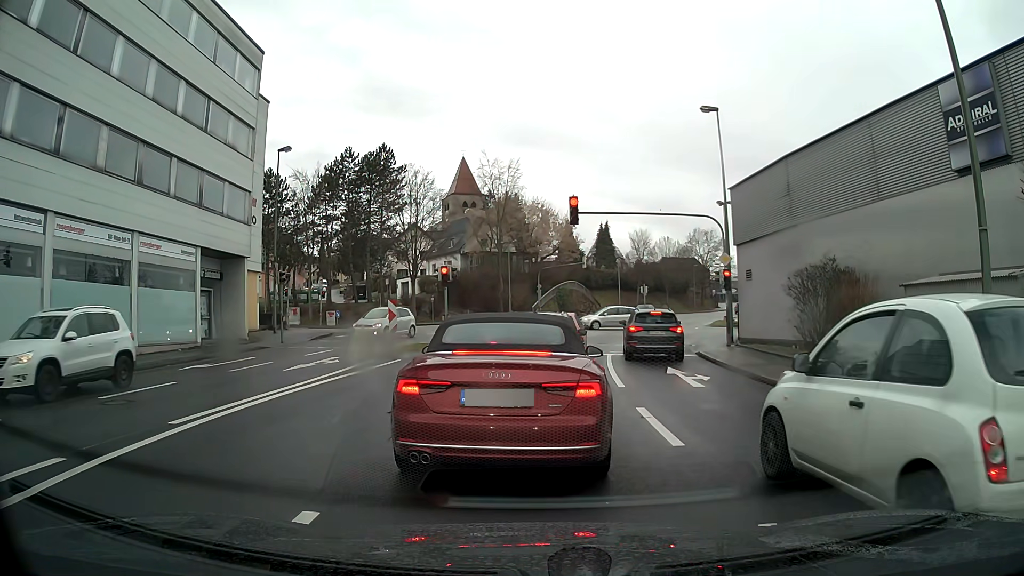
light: Day
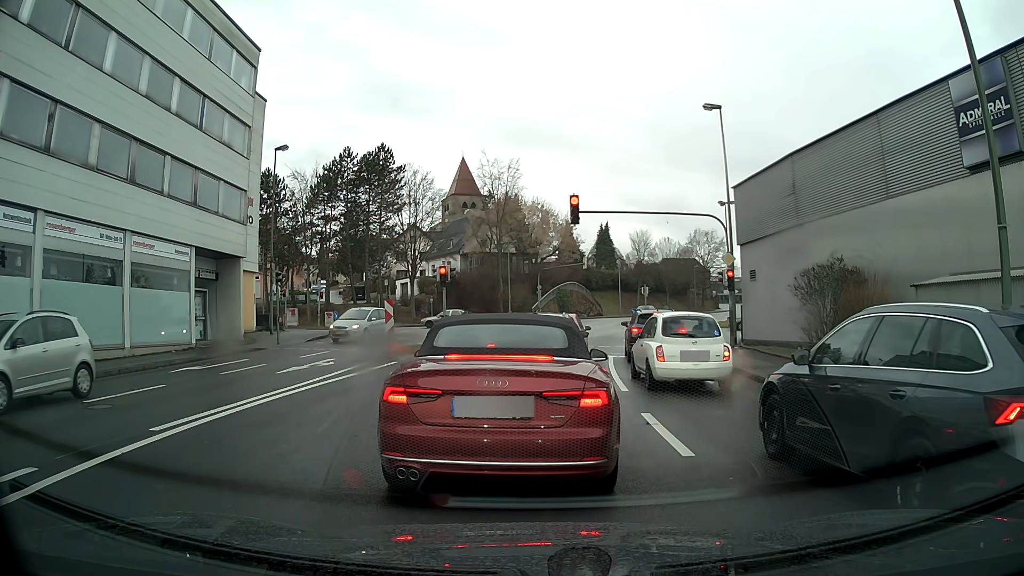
(0.0, +0.6) m; 0°
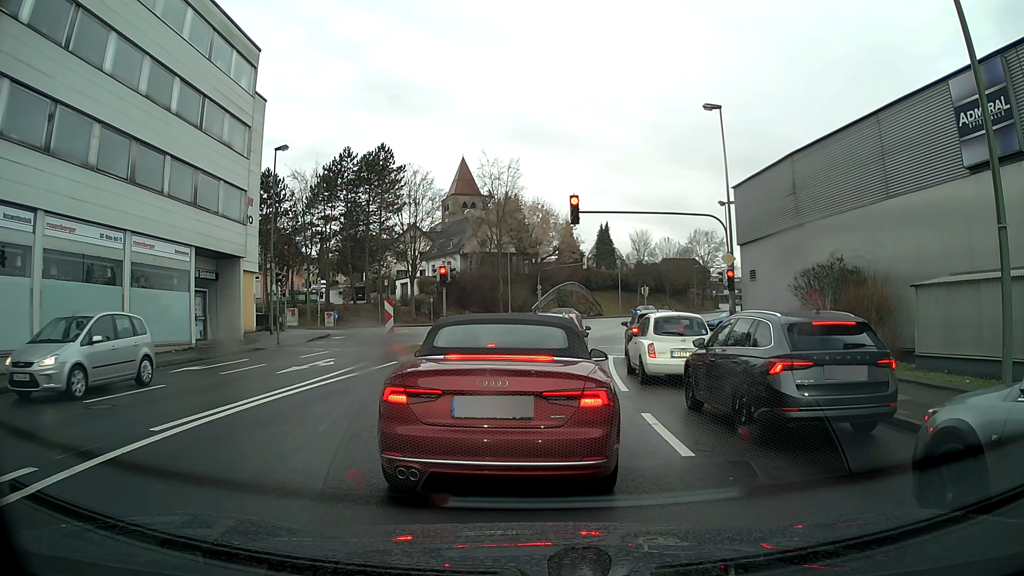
(0.0, 0.0) m; 0°
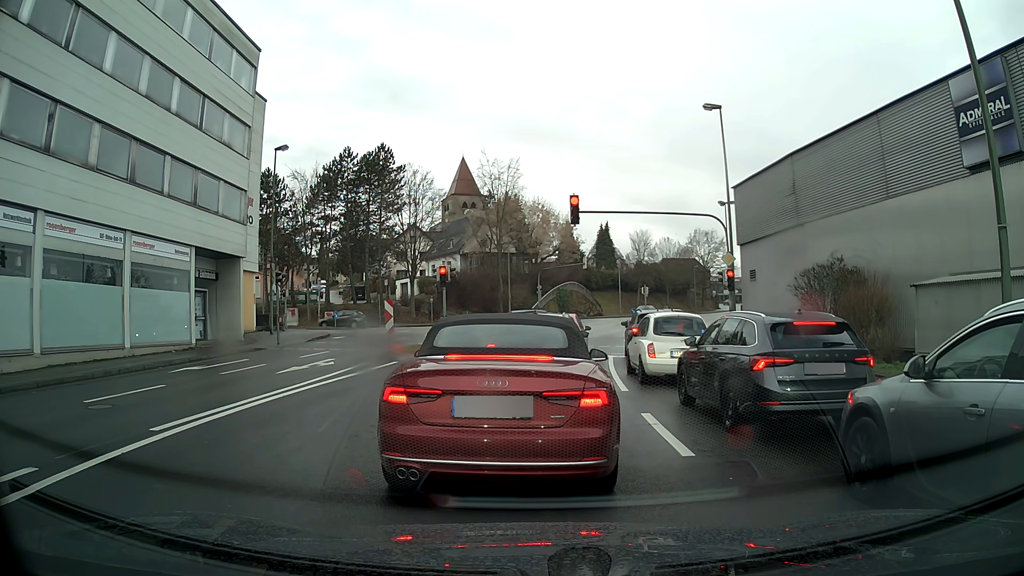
(0.0, 0.0) m; 0°
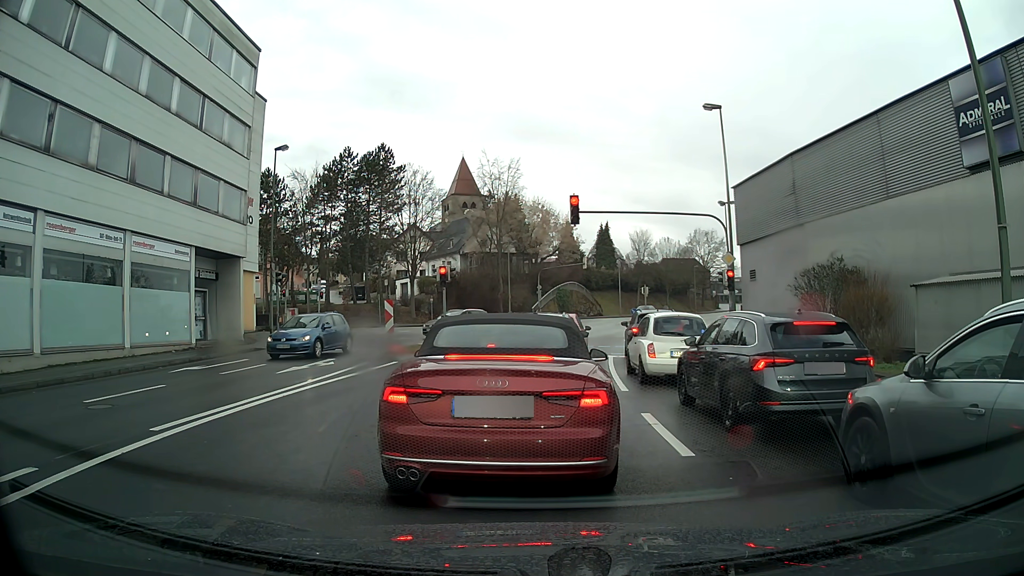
(0.0, 0.0) m; 0°
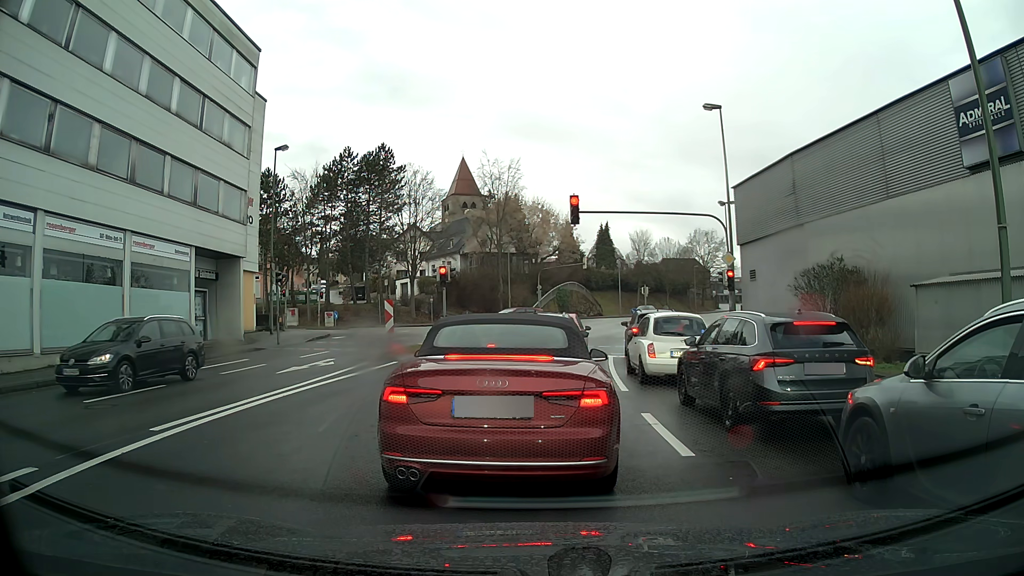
(0.0, 0.0) m; 0°
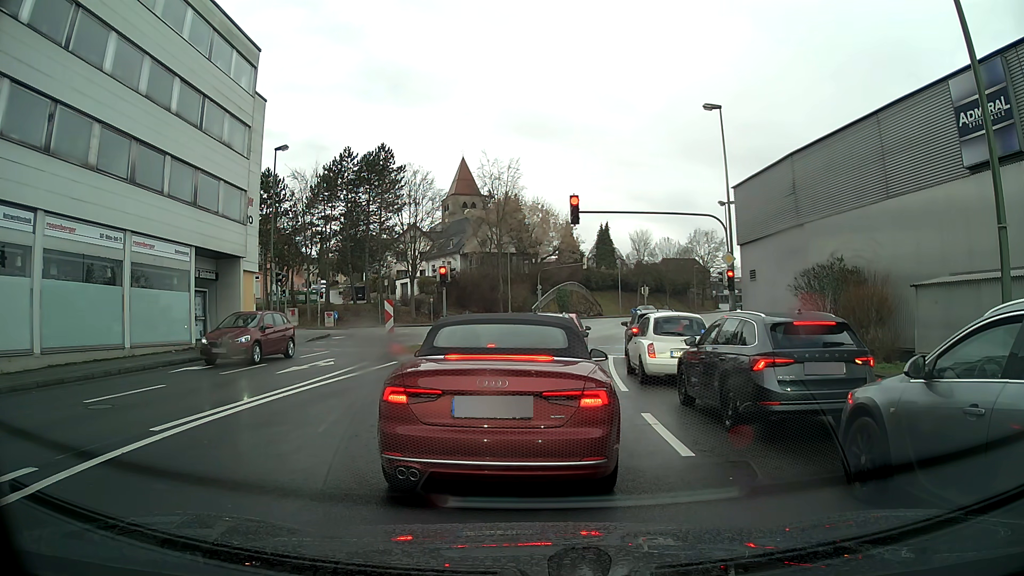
(0.0, 0.0) m; 0°
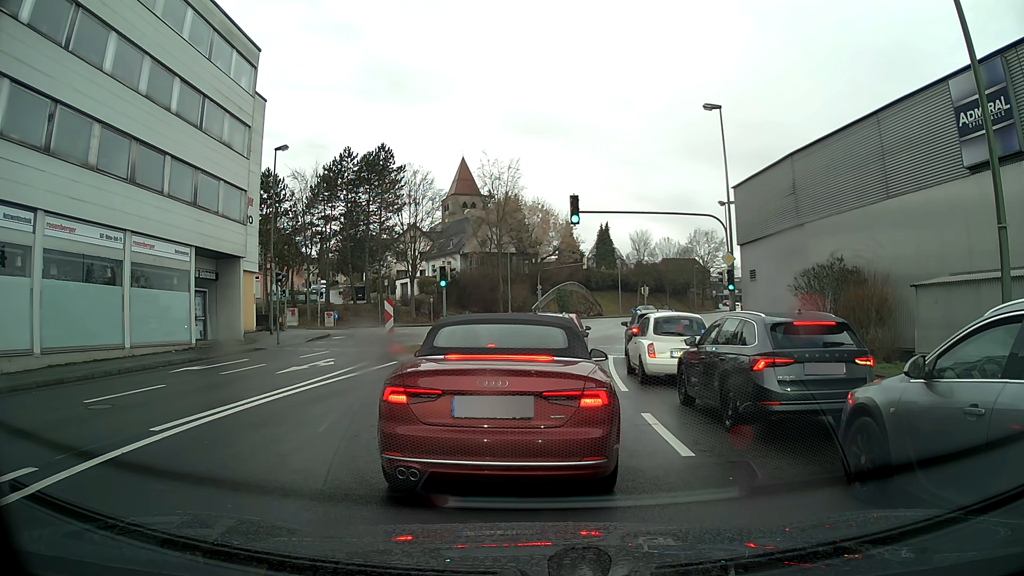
(0.0, 0.0) m; 0°
